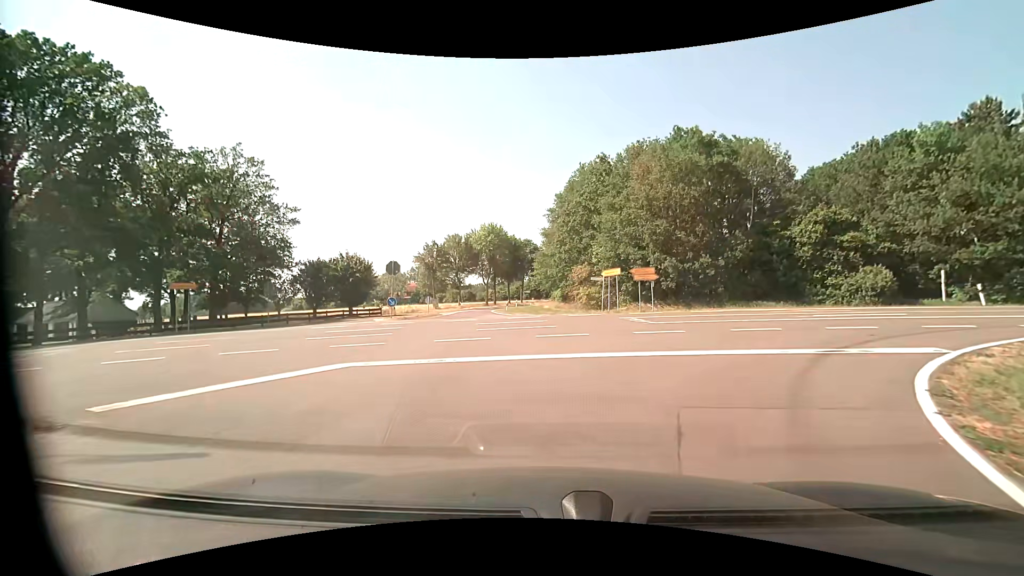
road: tertiary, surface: asphalt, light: Day
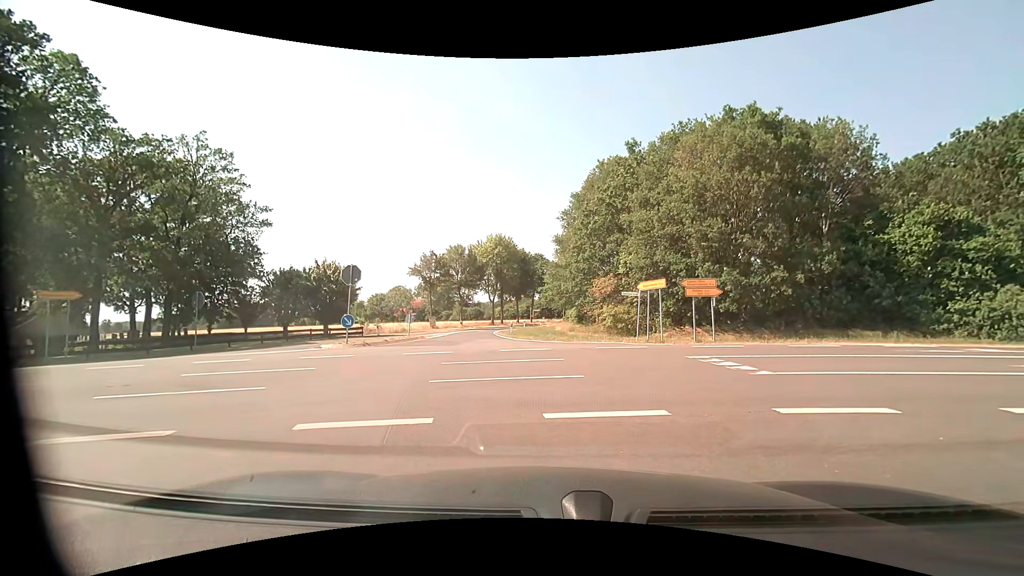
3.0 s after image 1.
(-0.1, +8.1) m; -3°
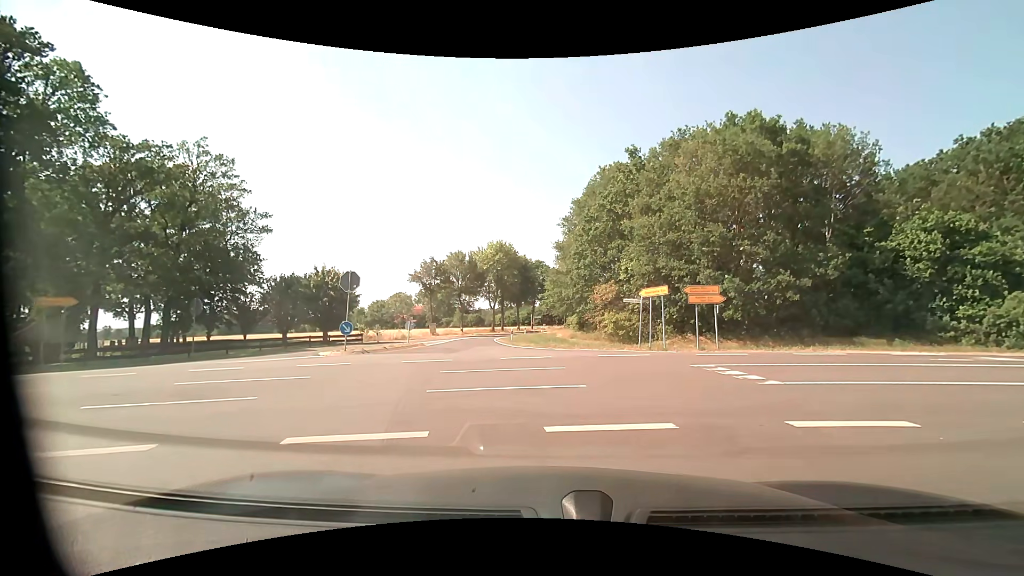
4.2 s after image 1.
(0.0, +0.6) m; +2°
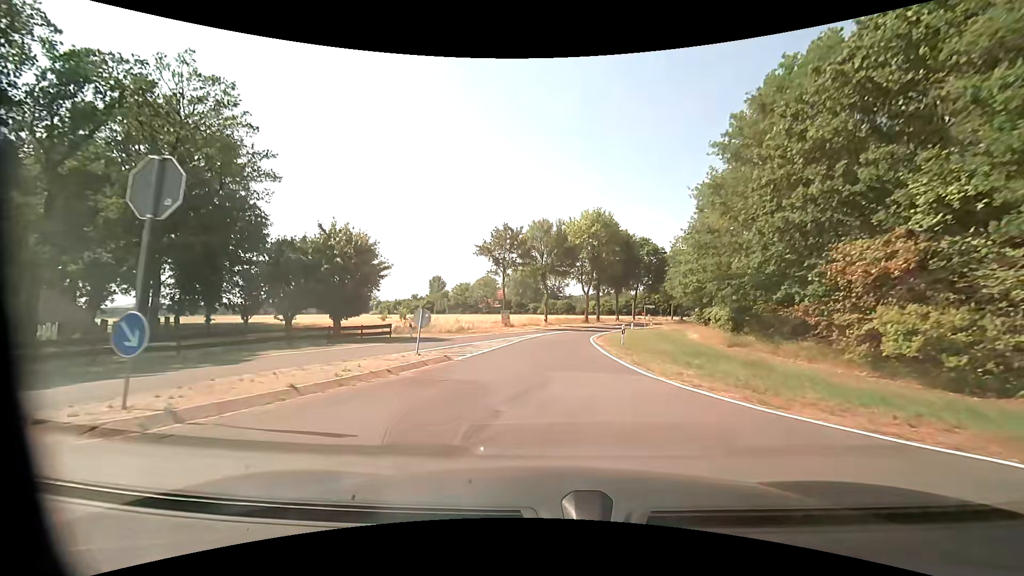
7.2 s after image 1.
(-1.9, +17.3) m; -11°
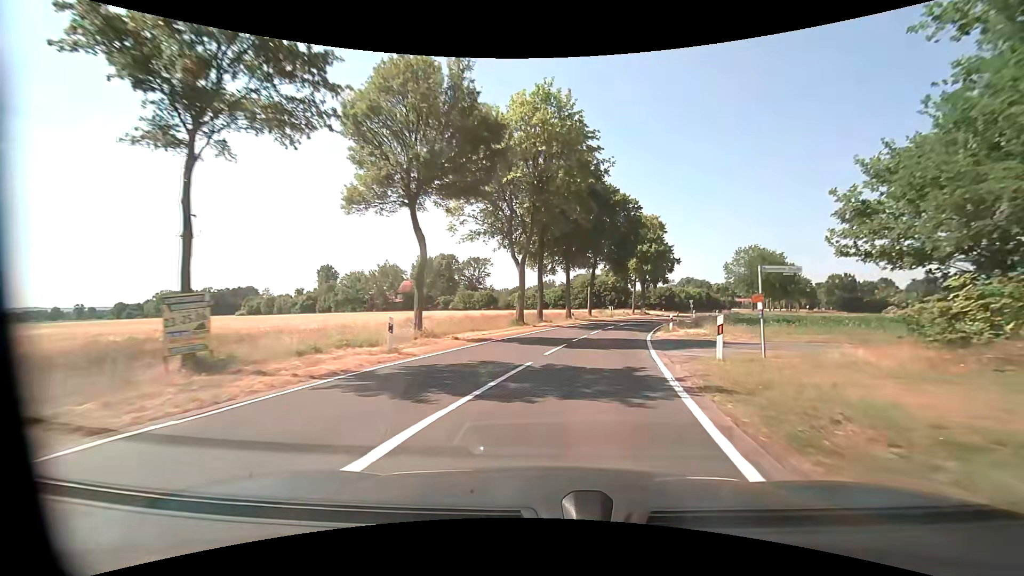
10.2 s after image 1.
(+1.8, +36.3) m; +8°
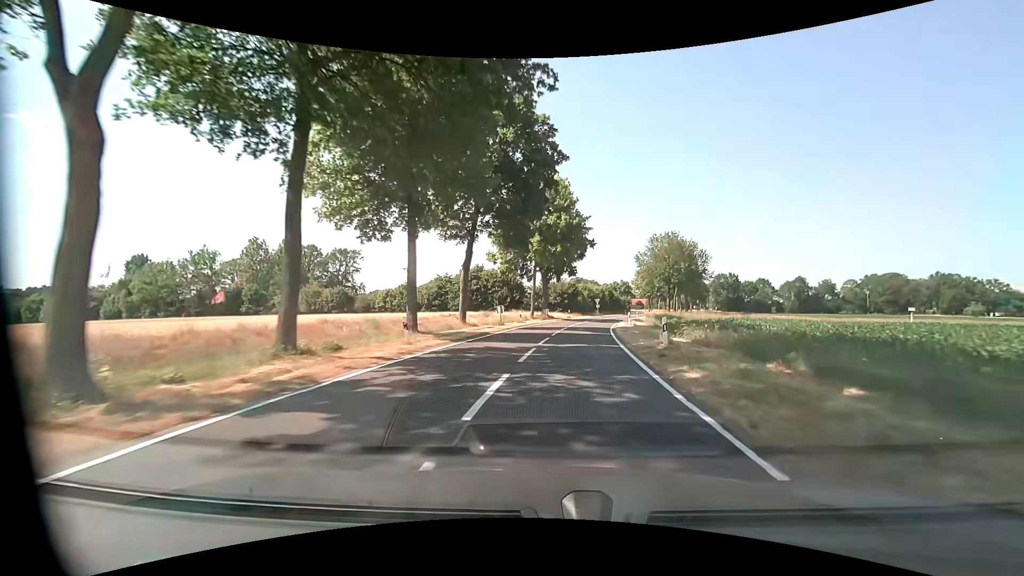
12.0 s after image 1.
(+3.1, +25.7) m; +13°
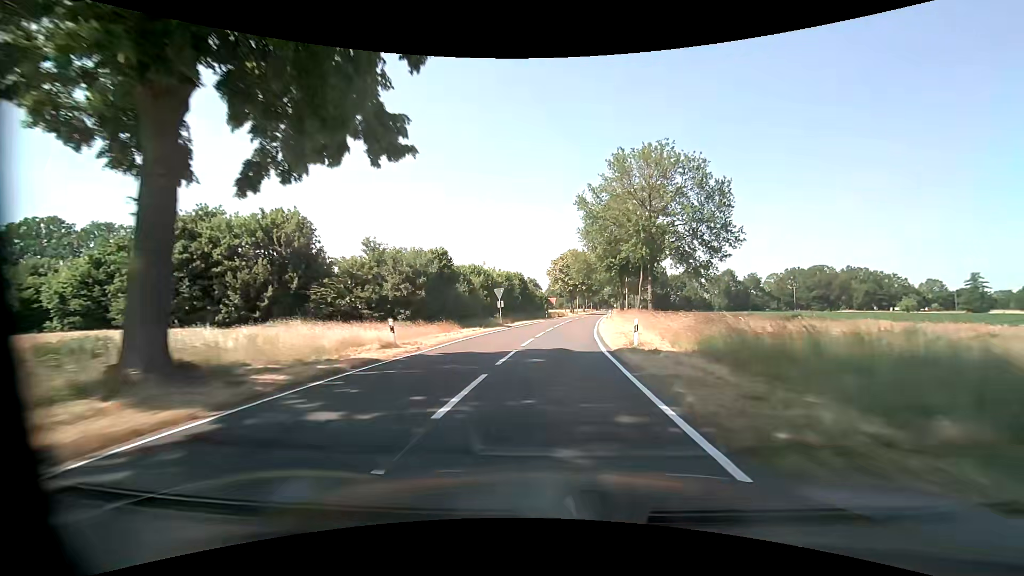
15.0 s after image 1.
(+5.0, +47.9) m; +11°
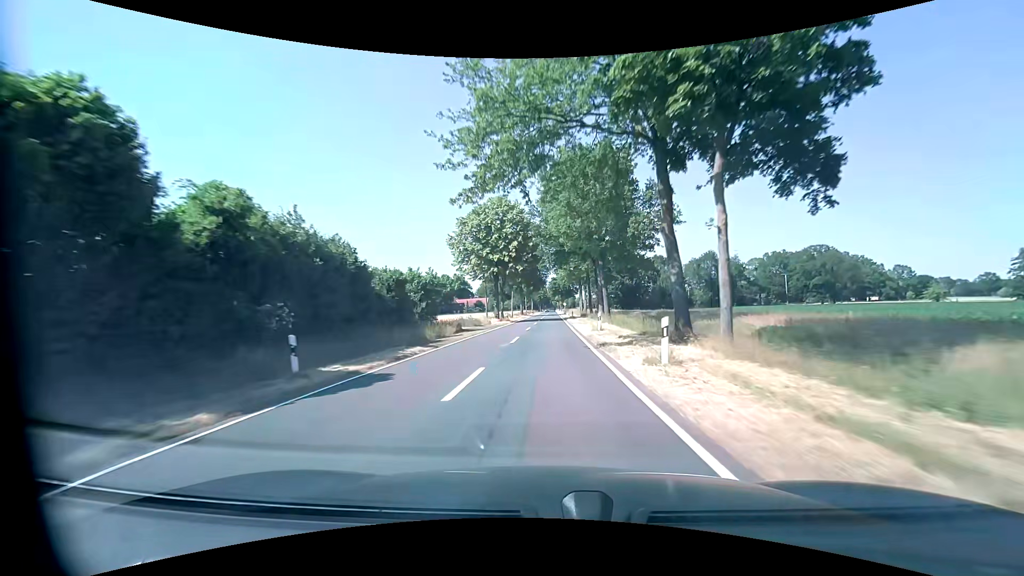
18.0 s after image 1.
(+4.5, +56.8) m; +7°
(0, +10) (0, +20) (0, +30) (0, +40) (0, +50) (0, +60) (+1, +70) (+1, +80) (+1, +90) (+1, +100) m
